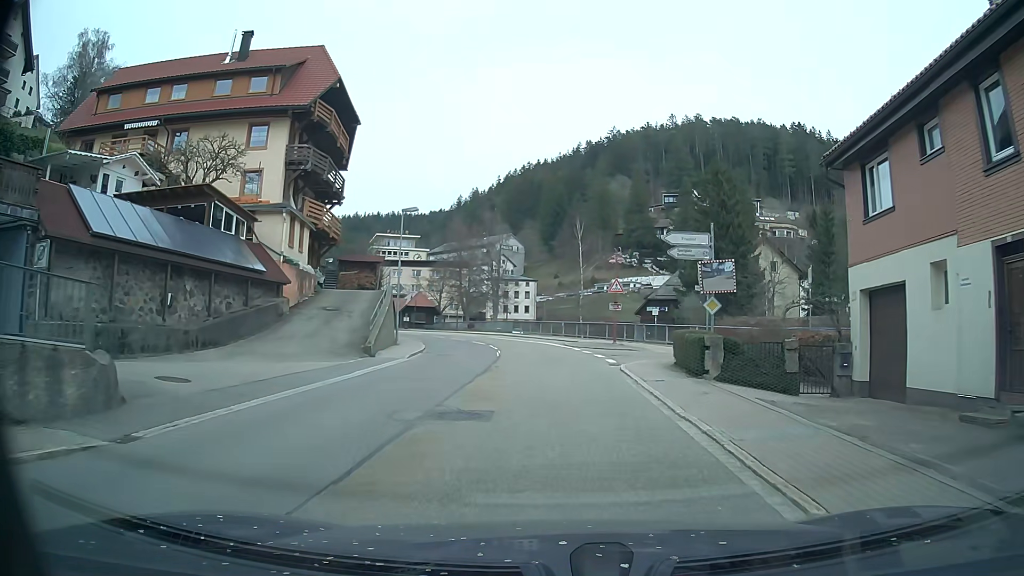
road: secondary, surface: asphalt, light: Day
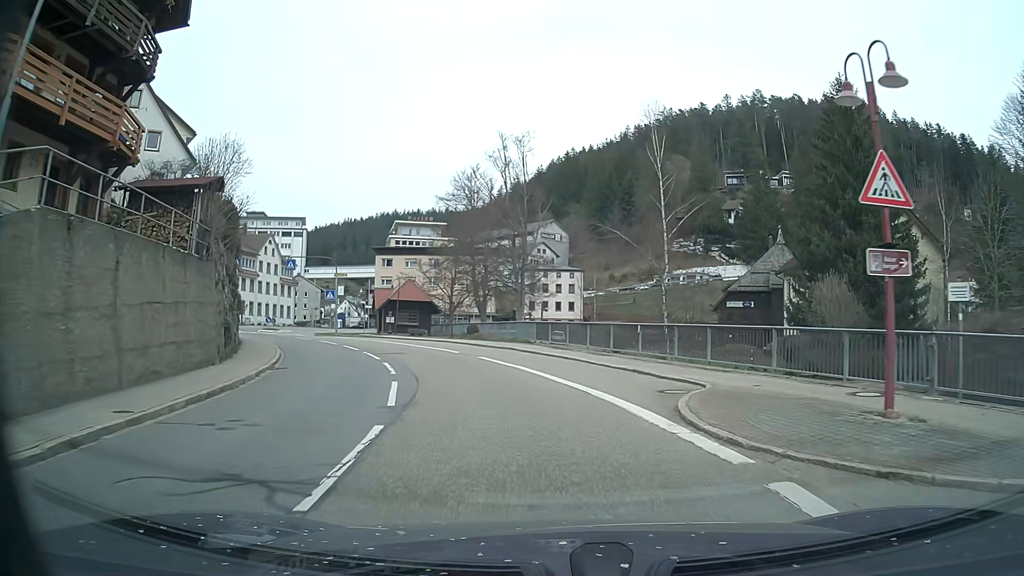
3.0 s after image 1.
(-0.4, +26.6) m; -4°
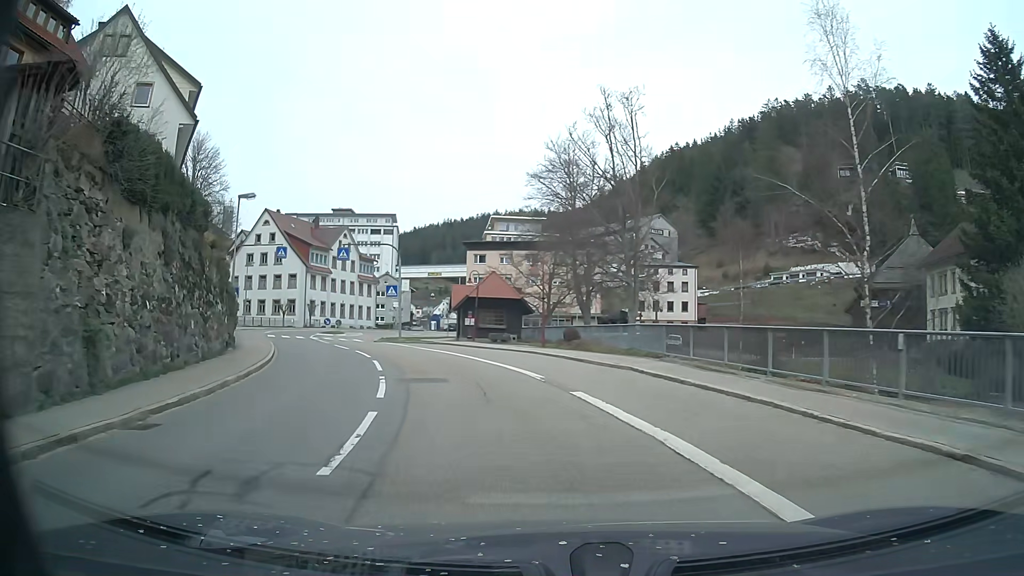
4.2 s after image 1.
(-0.8, +11.0) m; -9°
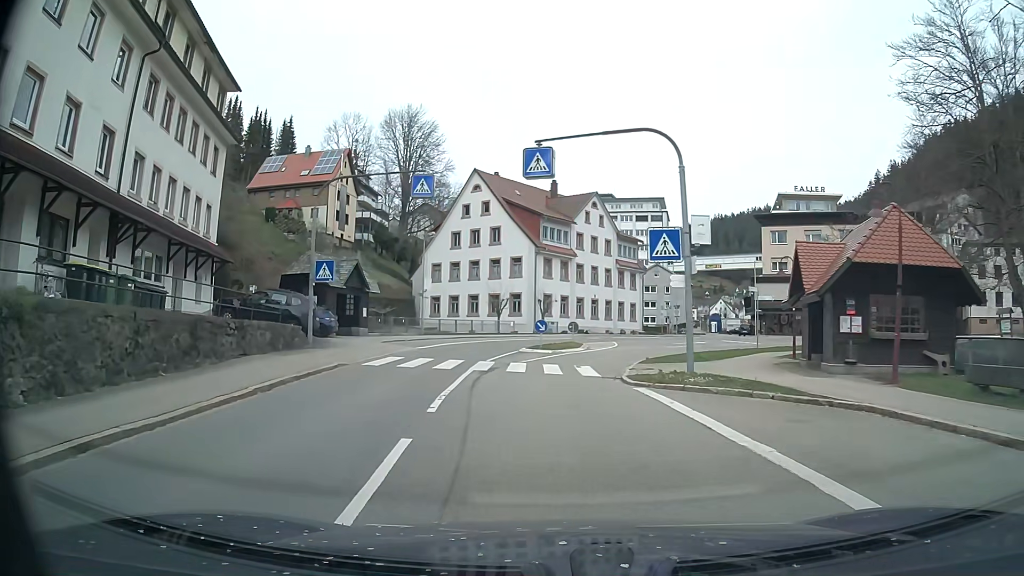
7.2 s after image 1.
(-5.4, +25.6) m; -22°
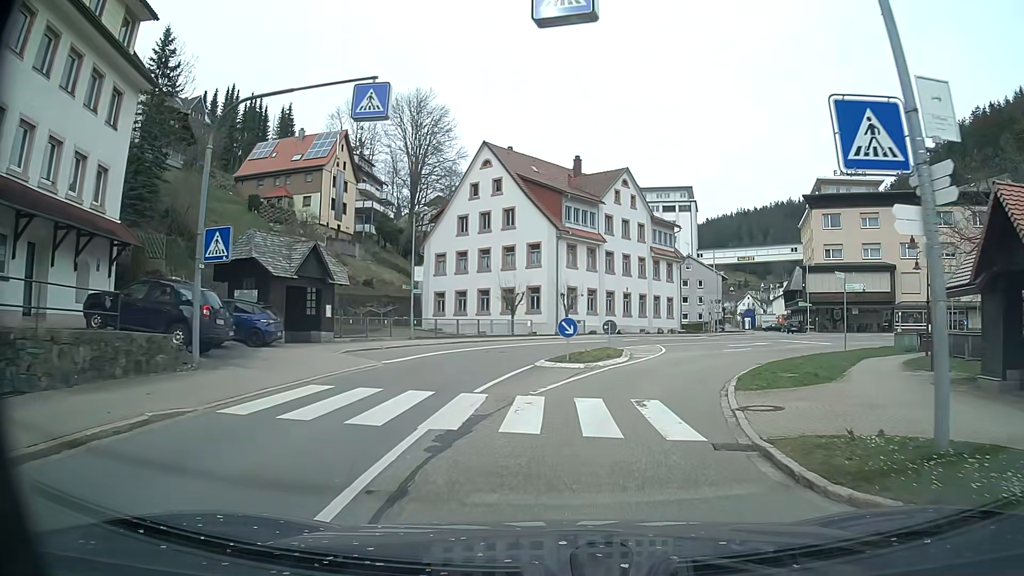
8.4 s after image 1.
(-0.4, +9.7) m; -2°
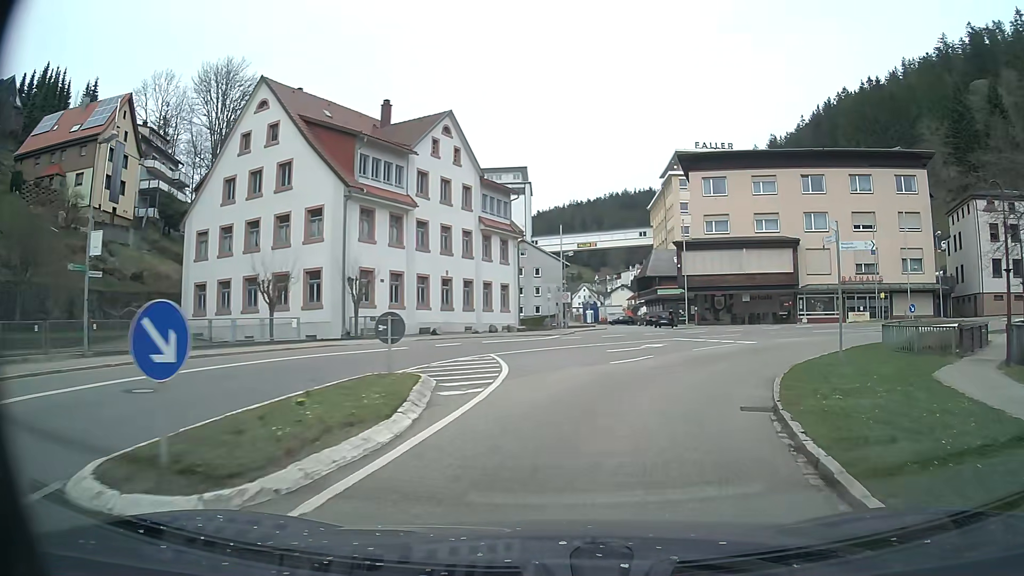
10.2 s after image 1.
(+1.7, +14.8) m; +14°
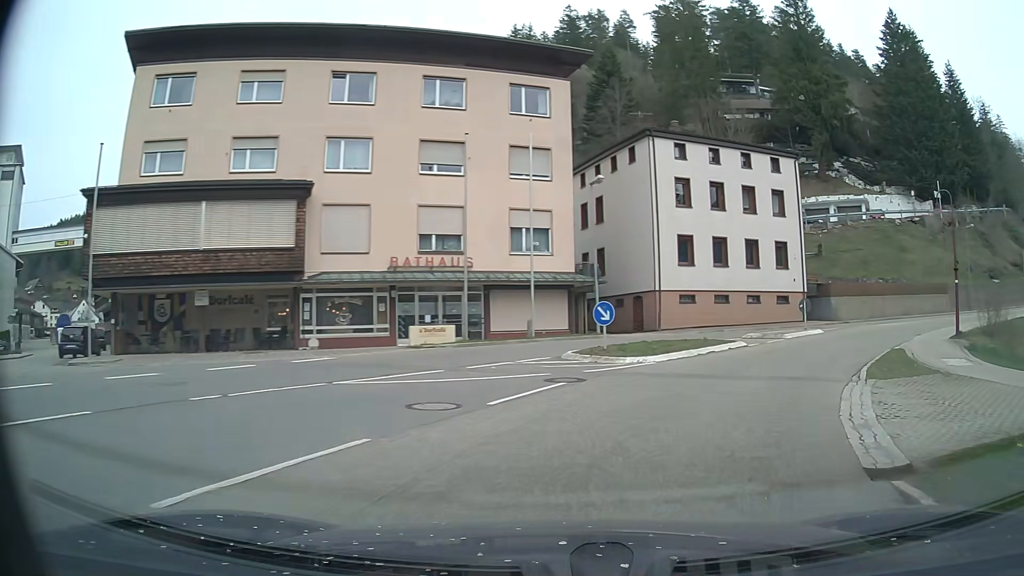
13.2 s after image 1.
(+8.2, +24.6) m; +42°
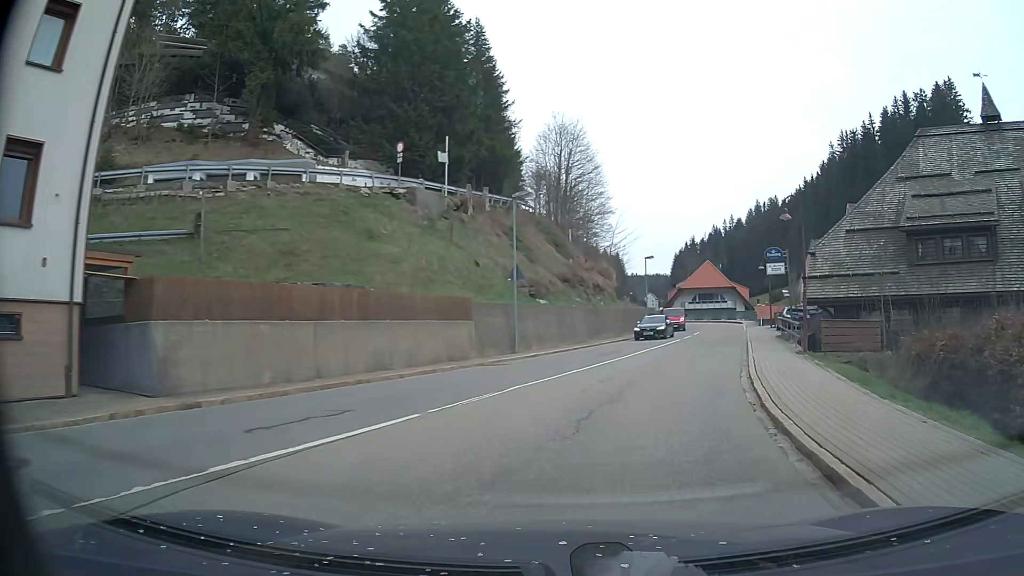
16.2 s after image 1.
(+11.5, +24.0) m; +47°
(+1, +10) (+3, +20) (+6, +29) (+9, +39) (+12, +48) (+14, +58) (+15, +68) (+15, +78) (+13, +88) (+12, +98) m
